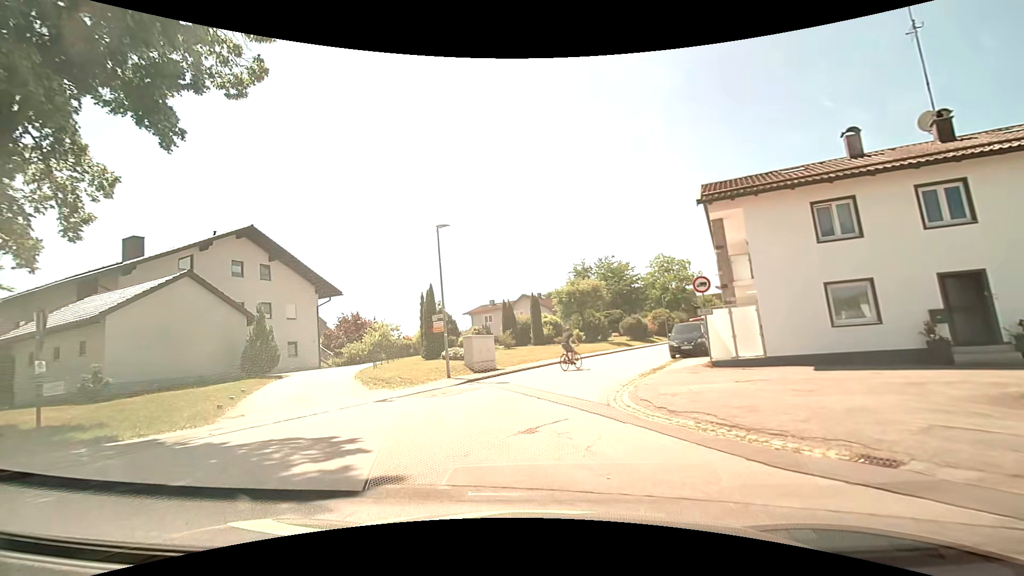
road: residential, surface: asphalt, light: Day
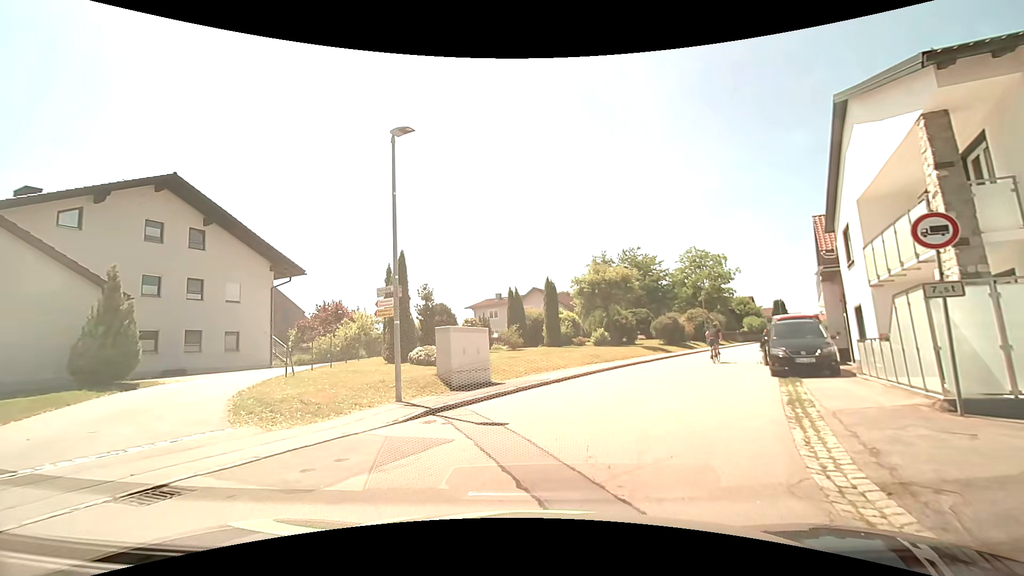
(-0.2, +9.1) m; -1°
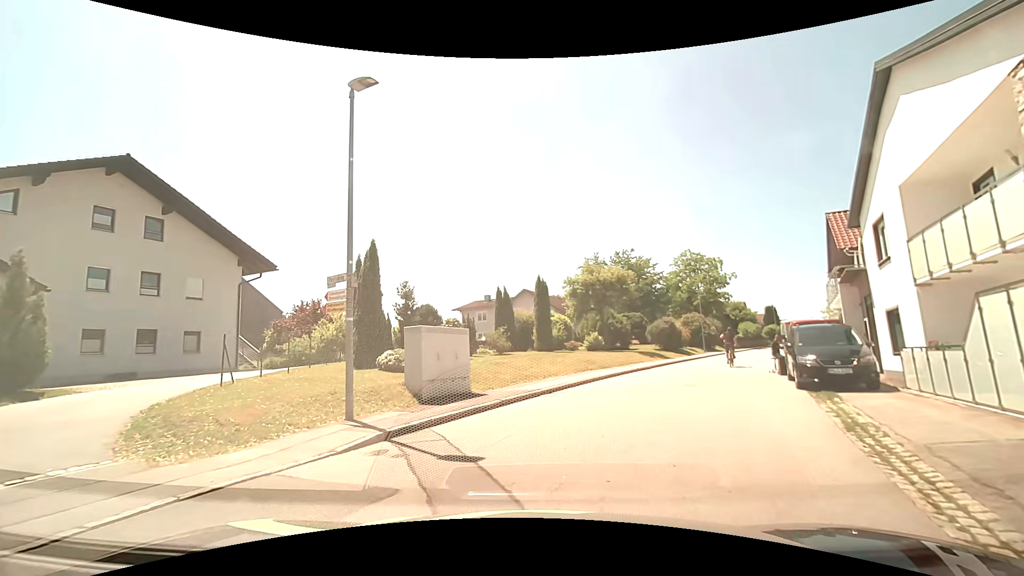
(0.0, +2.3) m; +2°
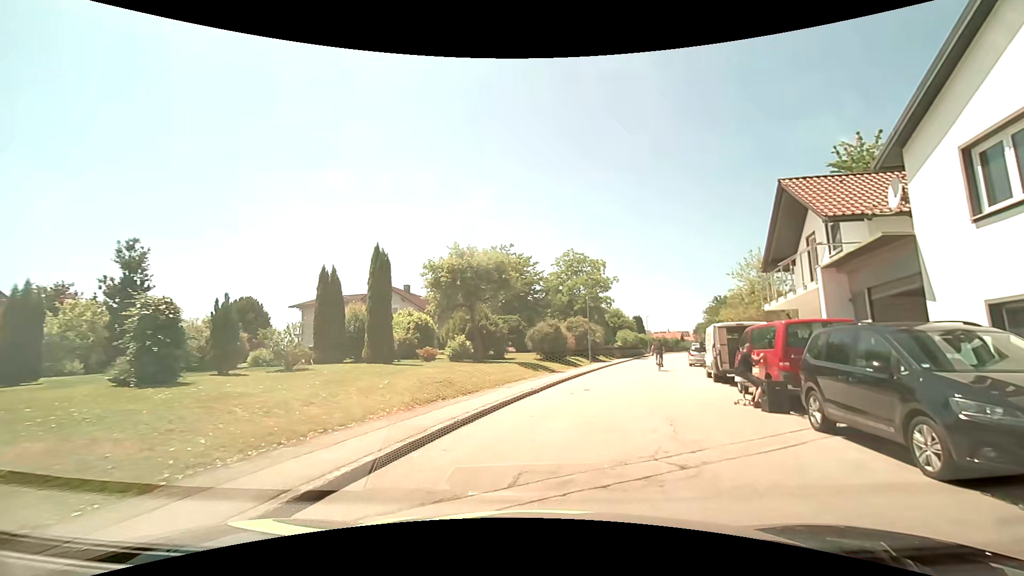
(+1.0, +9.4) m; +15°
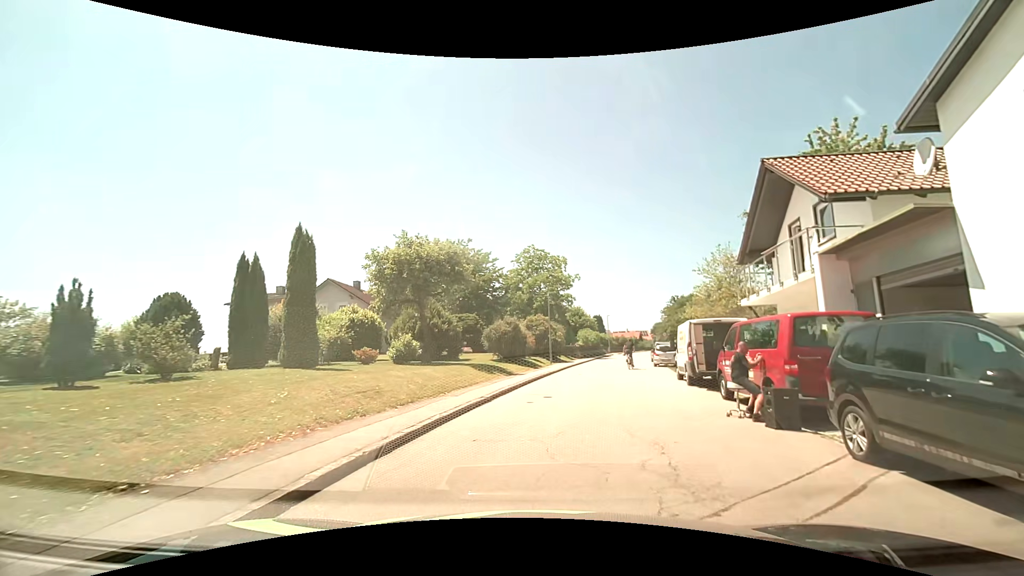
(+0.1, +2.6) m; +4°
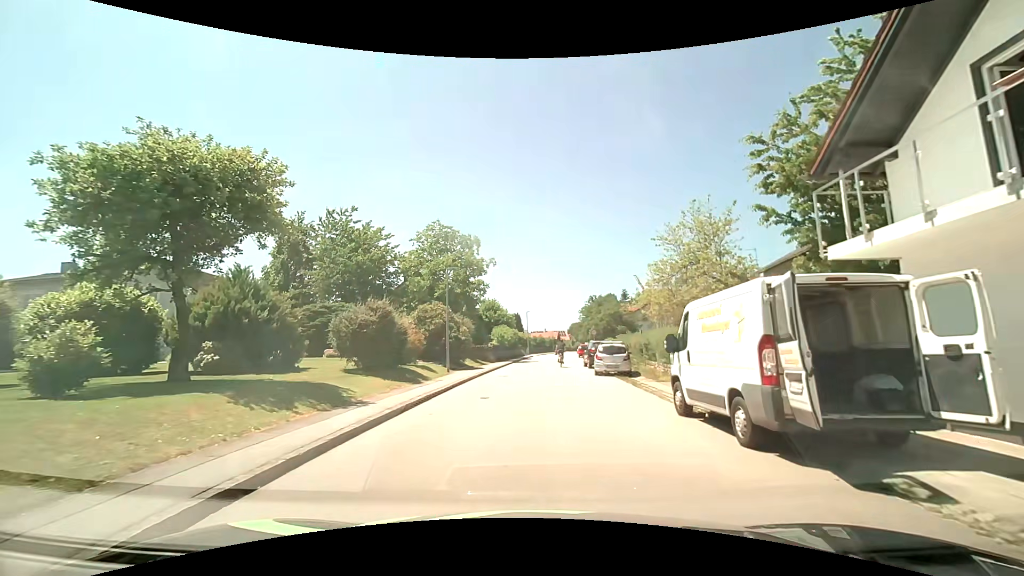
(+1.2, +11.2) m; +9°
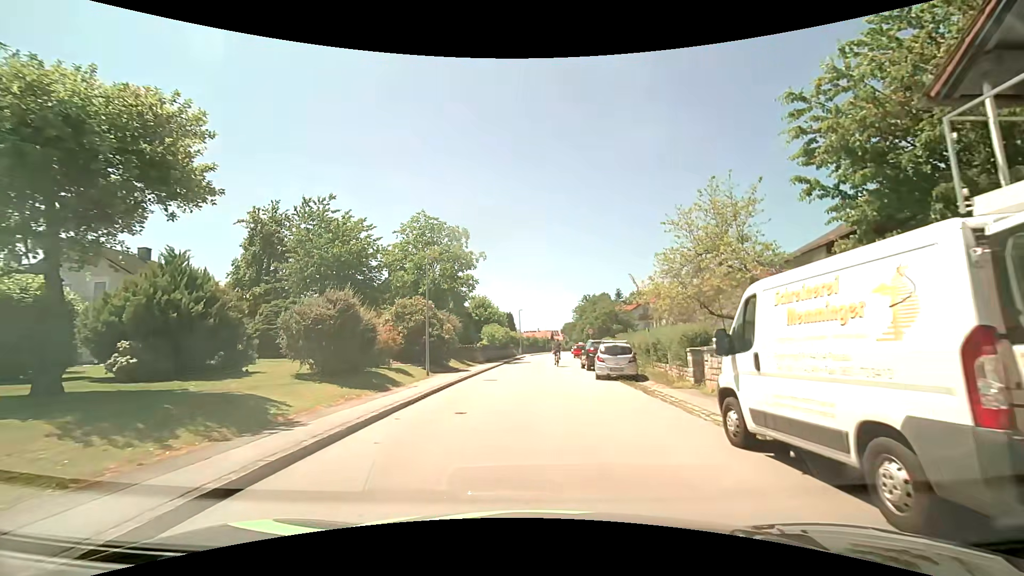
(+0.1, +3.1) m; +1°
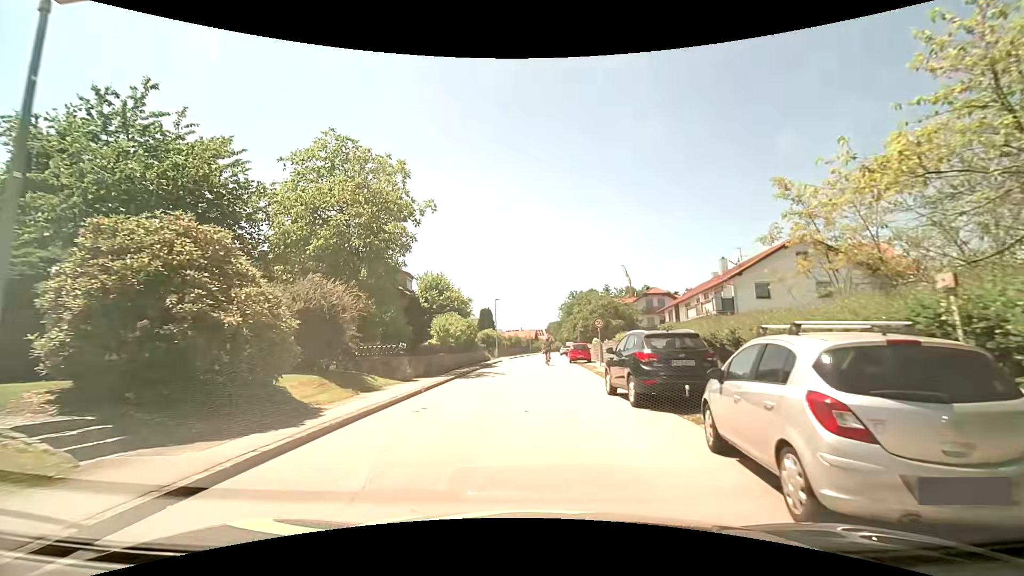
(+0.5, +16.6) m; +3°
(0, +10) (0, +20) (0, +30) (0, +40) (0, +50) (+1, +60) (+1, +70) (+1, +80) (+2, +90) (+3, +100) m
